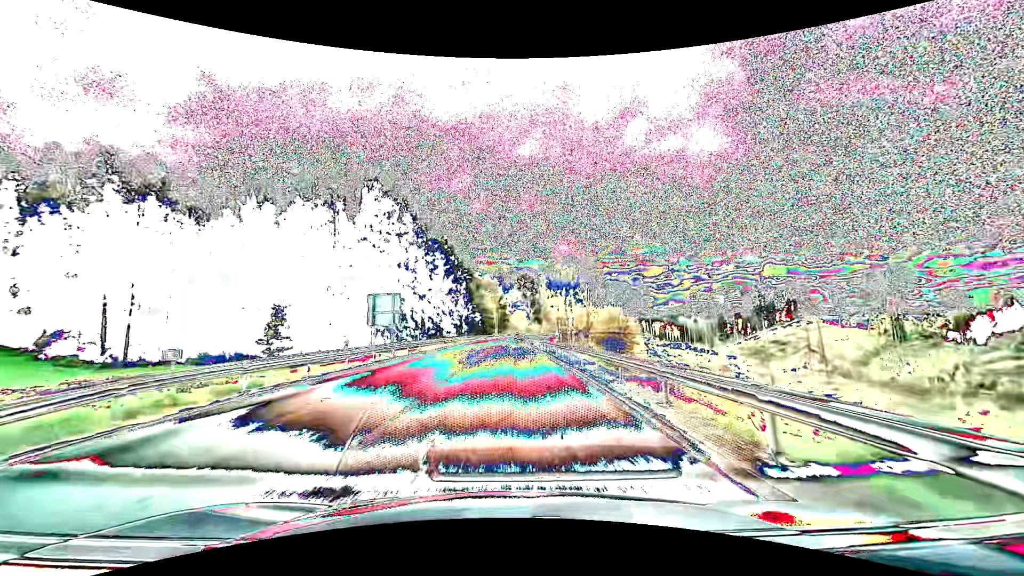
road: primary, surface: asphalt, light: Day
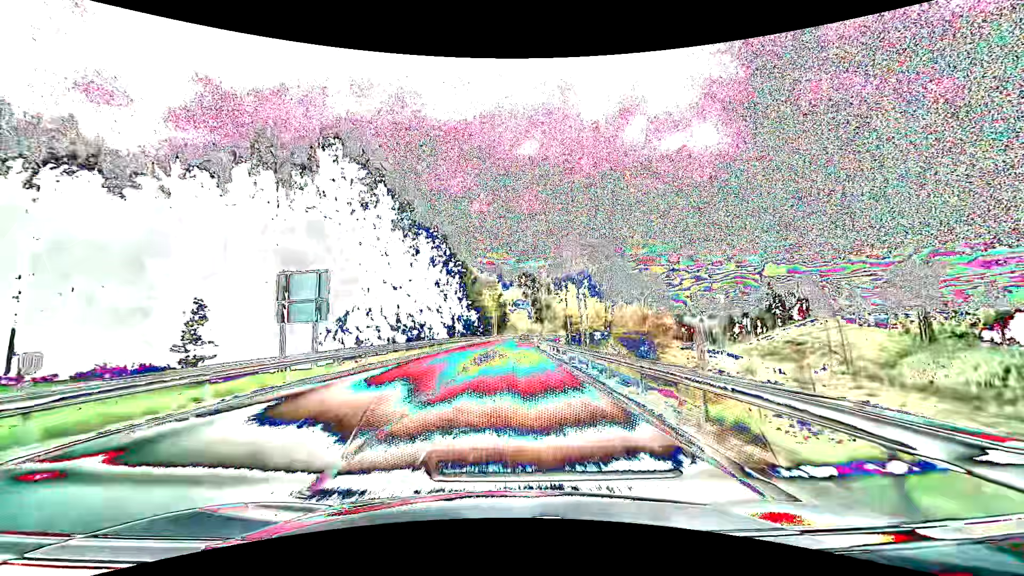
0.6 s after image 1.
(0.0, +13.9) m; 0°
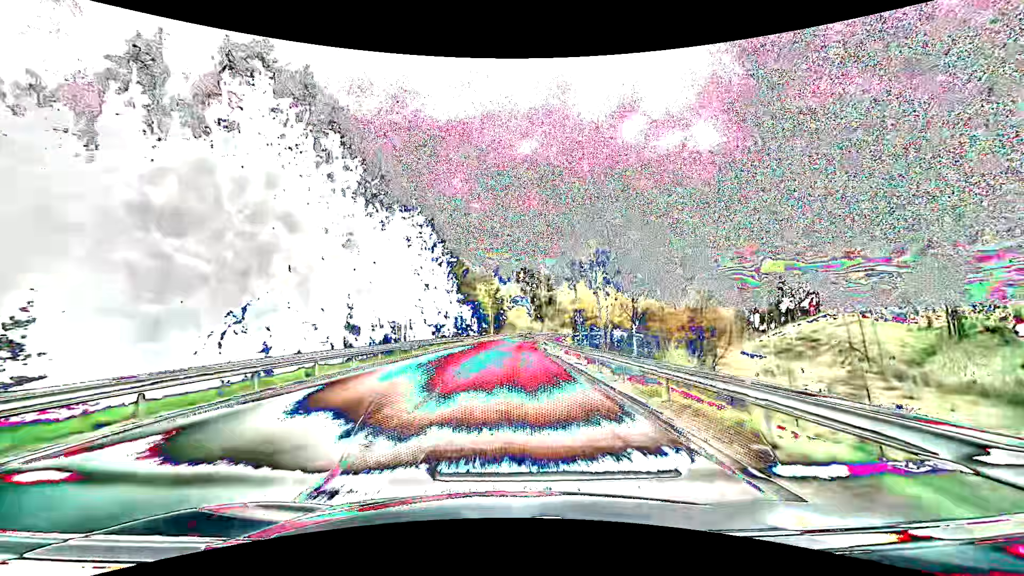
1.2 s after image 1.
(0.0, +14.1) m; 0°
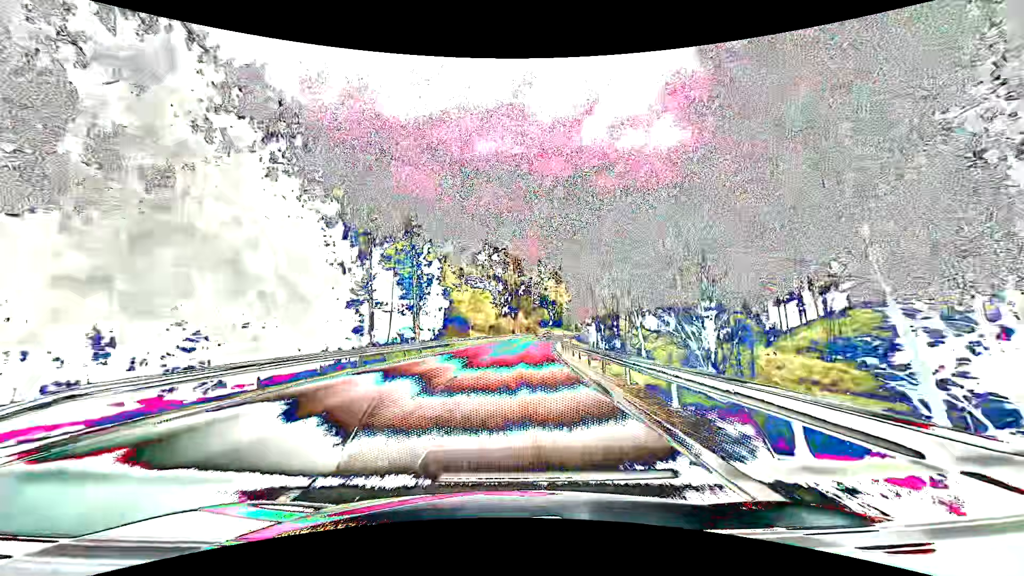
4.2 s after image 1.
(+2.0, +74.0) m; +4°
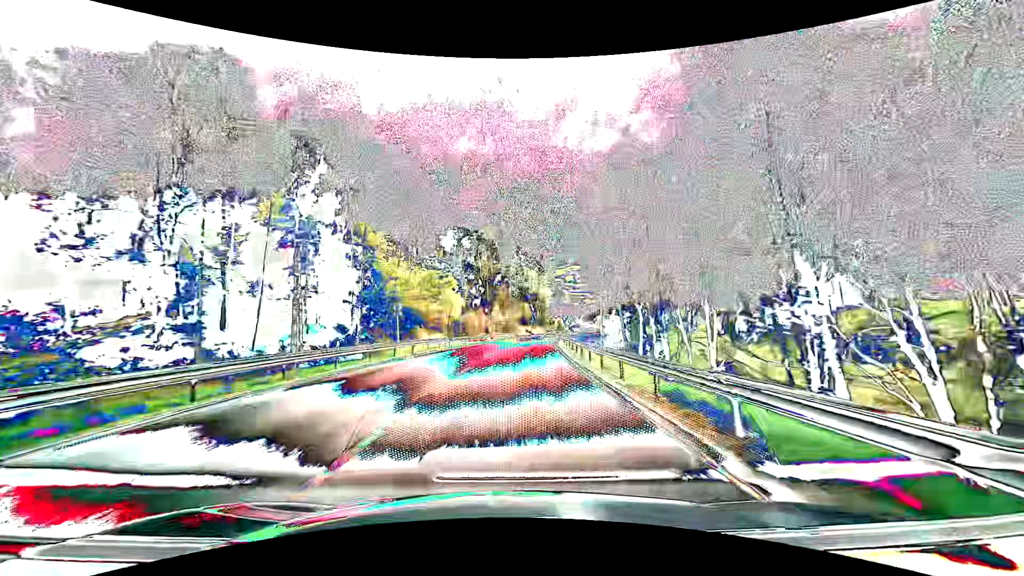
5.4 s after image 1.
(+0.6, +30.6) m; +3°
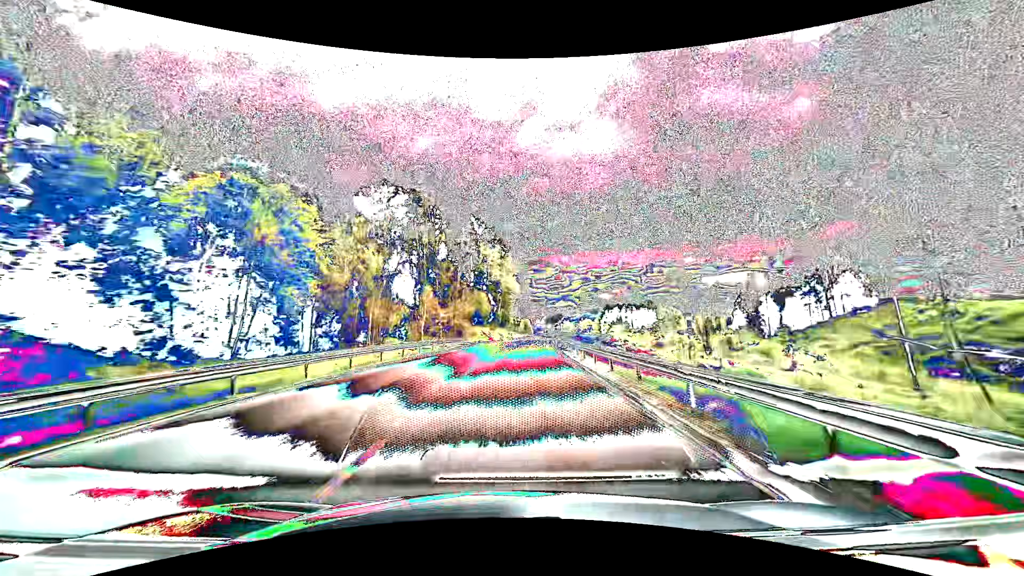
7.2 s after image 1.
(+1.9, +46.4) m; +5°
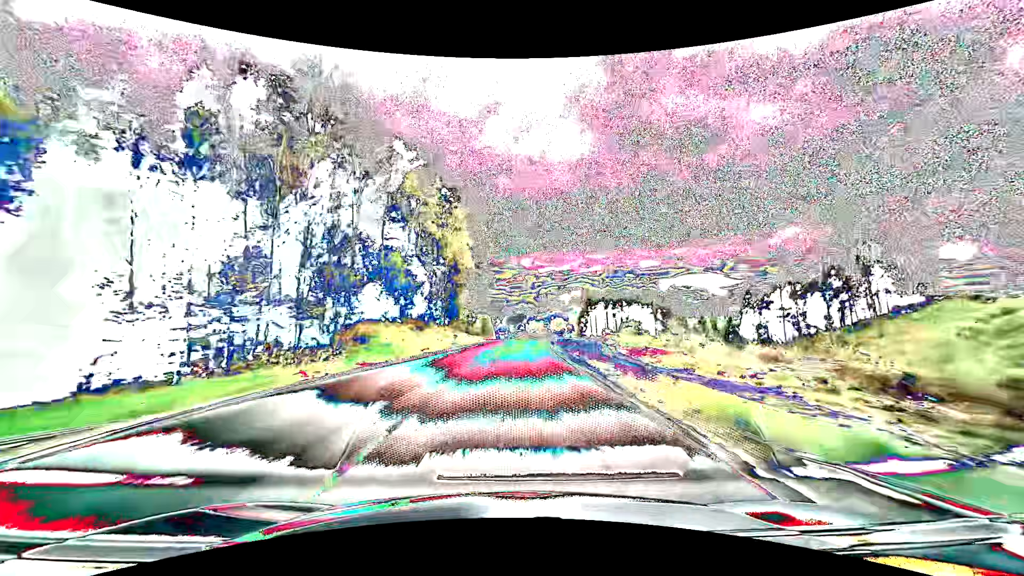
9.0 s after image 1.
(+1.8, +46.8) m; +5°
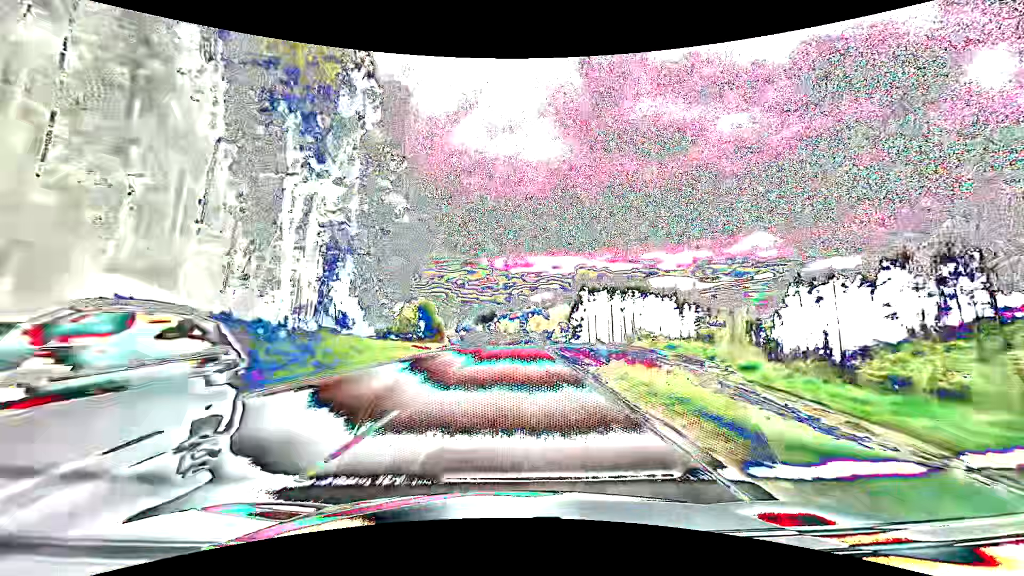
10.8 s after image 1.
(+1.6, +47.1) m; +3°
(0, +10) (0, +20) (0, +30) (+1, +40) (+1, +50) (+1, +60) (+1, +70) (+1, +80) (+1, +90) (+2, +100) m
